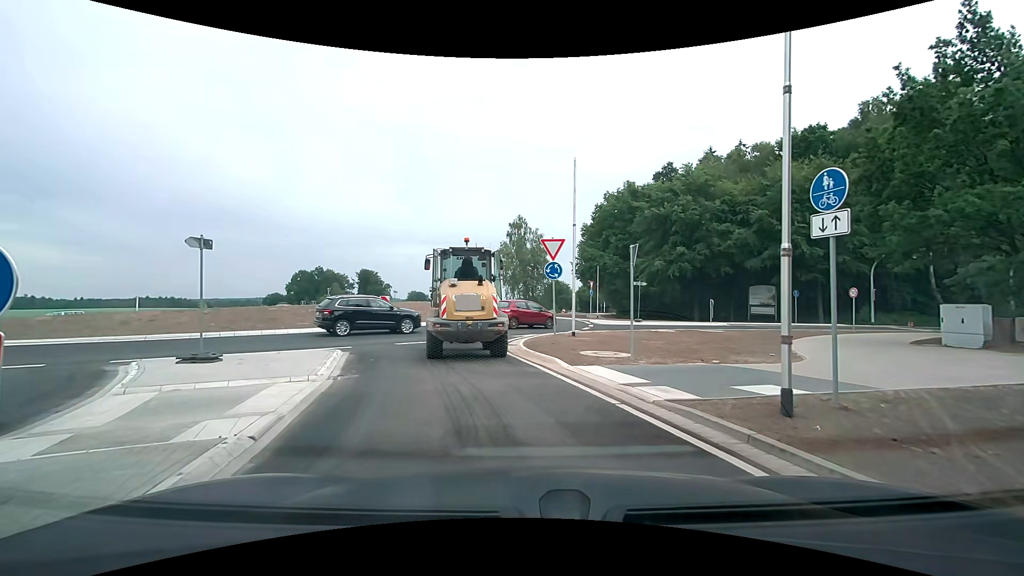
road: tertiary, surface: asphalt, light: Day
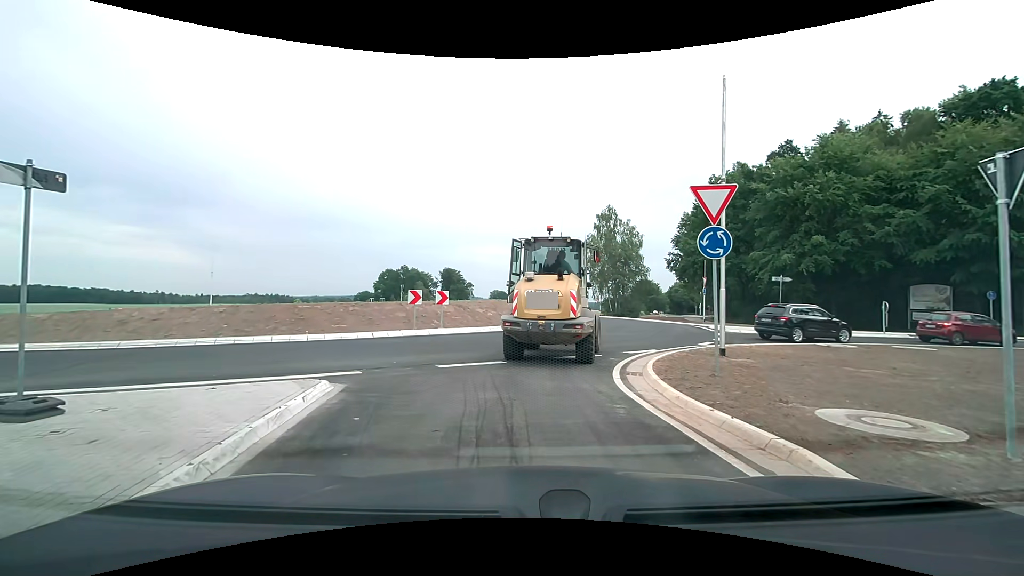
(-0.6, +7.1) m; -11°
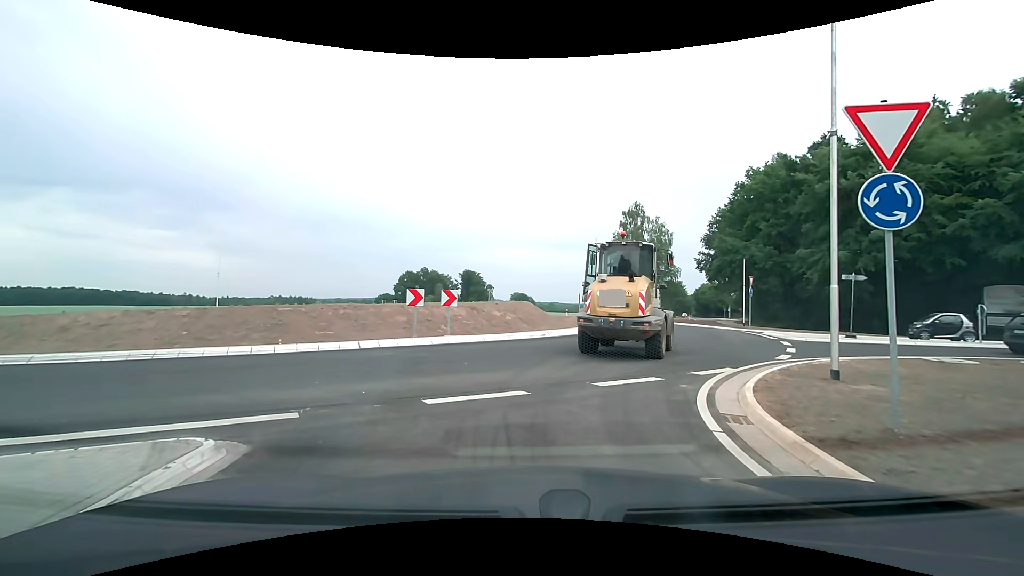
(0.0, +3.6) m; -1°
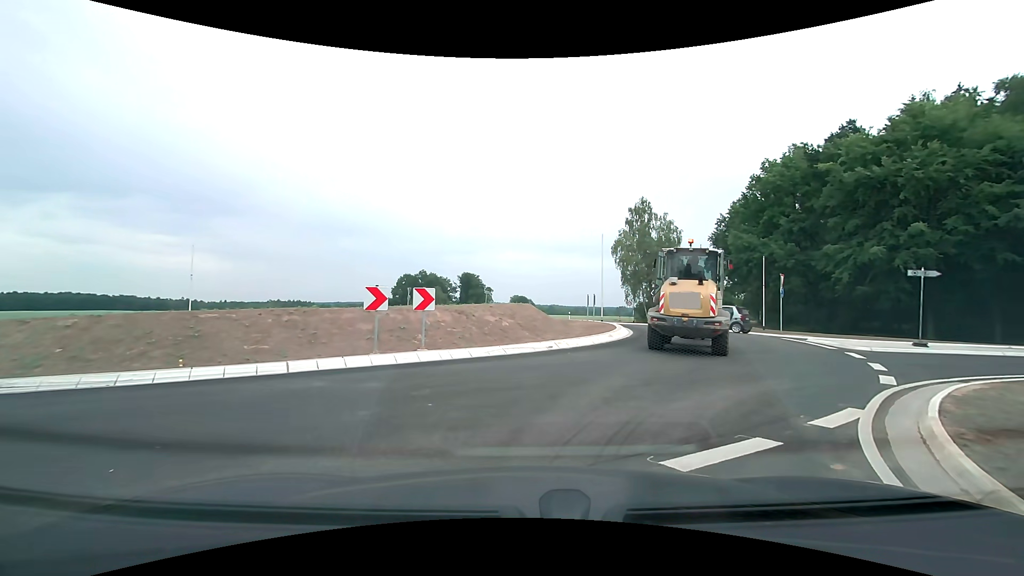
(0.0, +4.2) m; +1°
